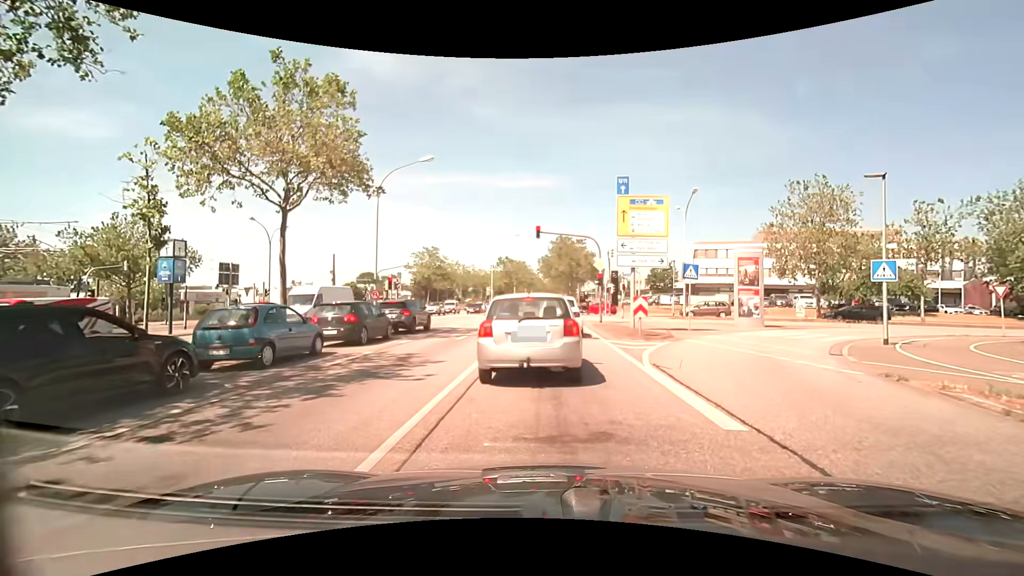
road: primary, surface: asphalt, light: Day
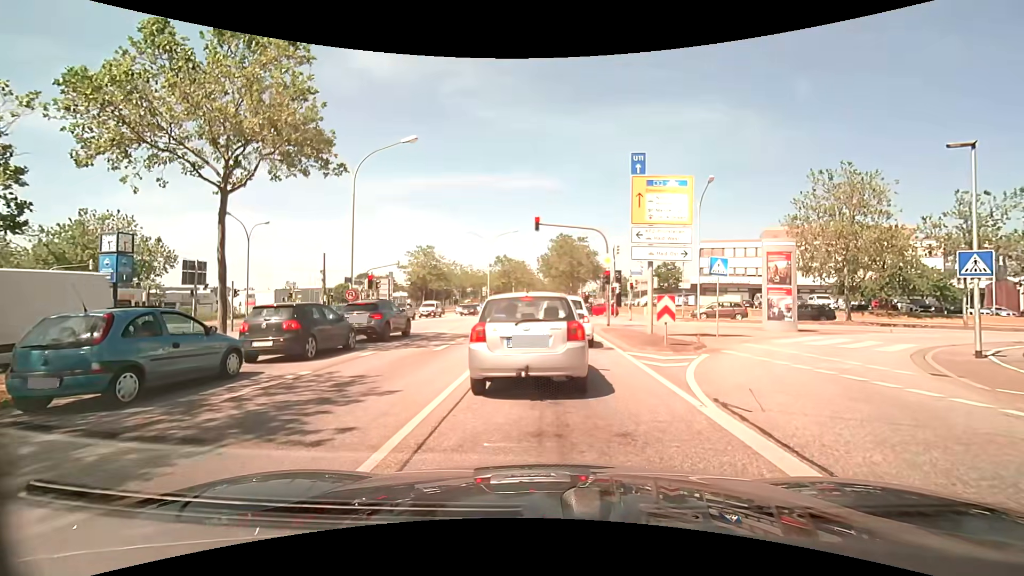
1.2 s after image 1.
(-0.1, +3.6) m; -2°
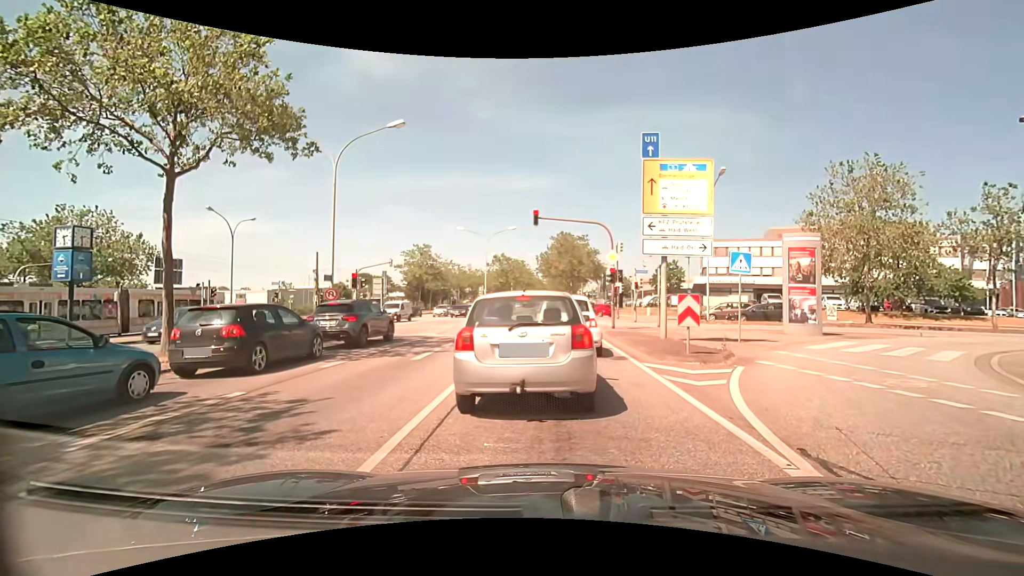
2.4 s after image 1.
(0.0, +2.1) m; 0°
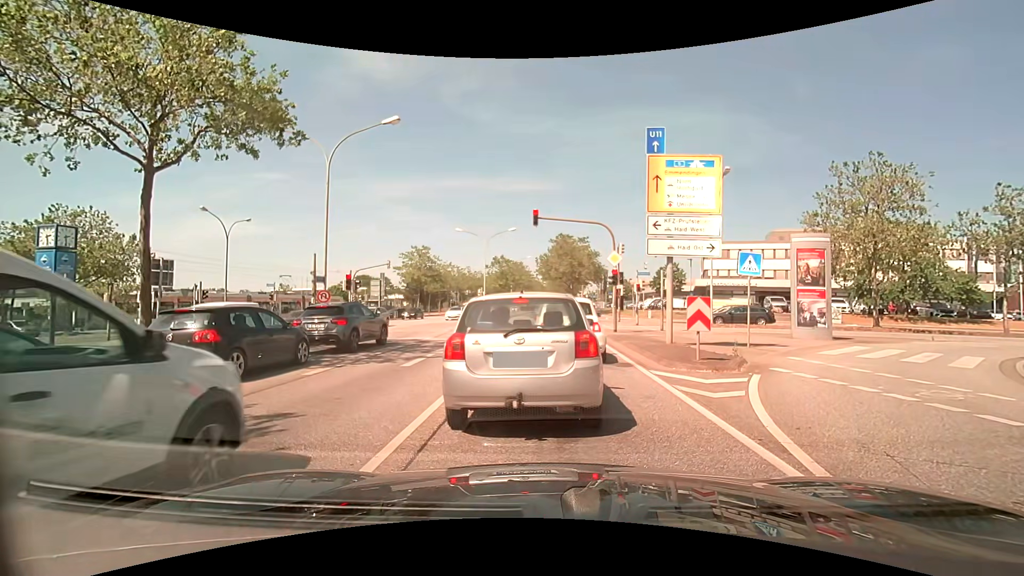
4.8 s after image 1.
(0.0, +0.8) m; 0°
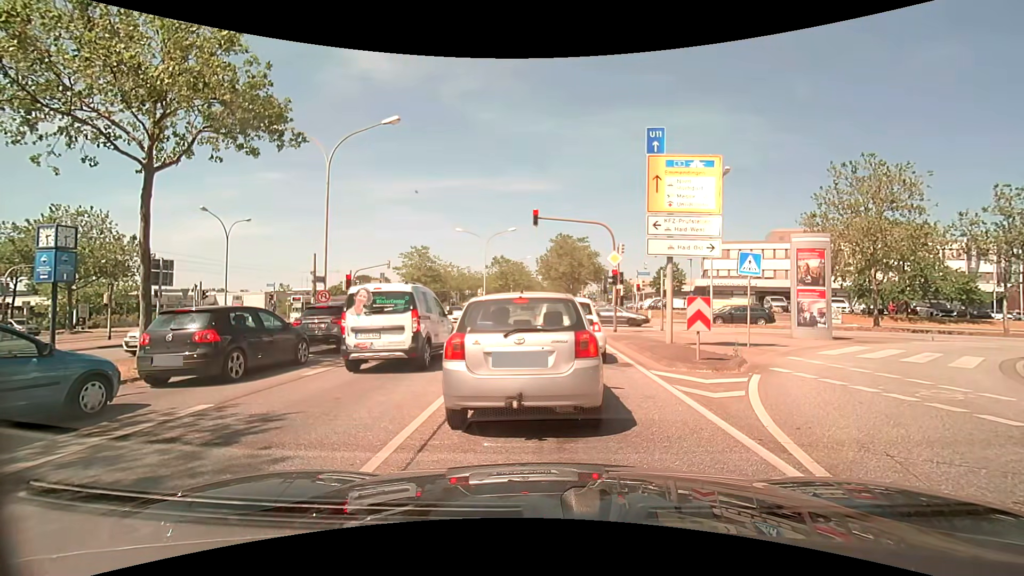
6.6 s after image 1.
(0.0, 0.0) m; 0°
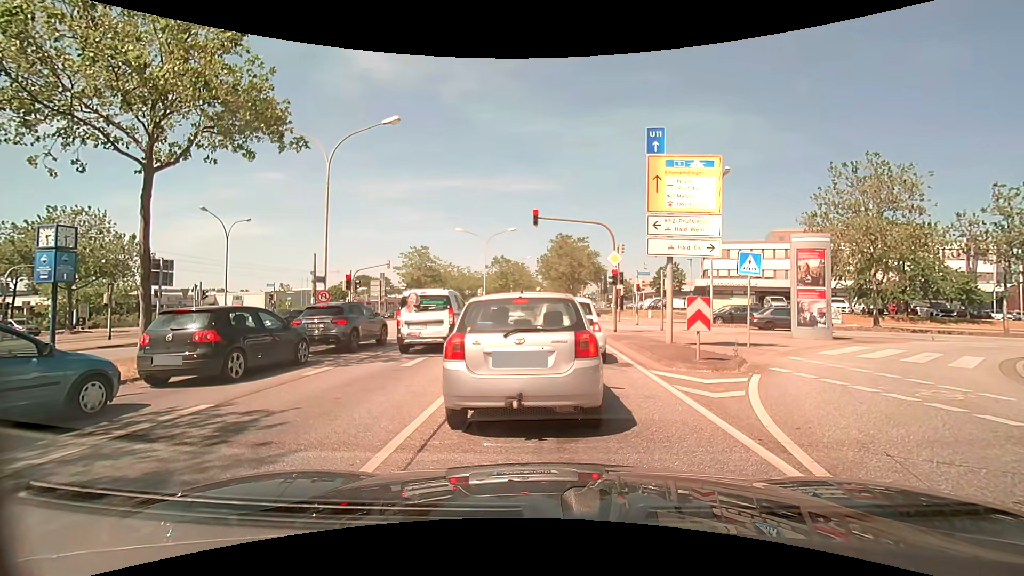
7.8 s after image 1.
(0.0, 0.0) m; 0°
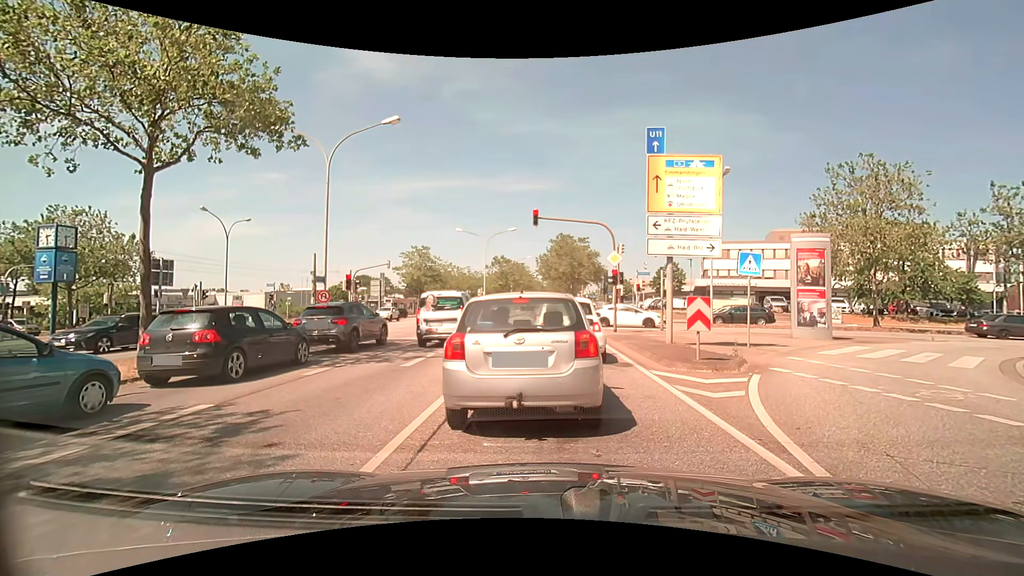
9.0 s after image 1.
(0.0, 0.0) m; 0°
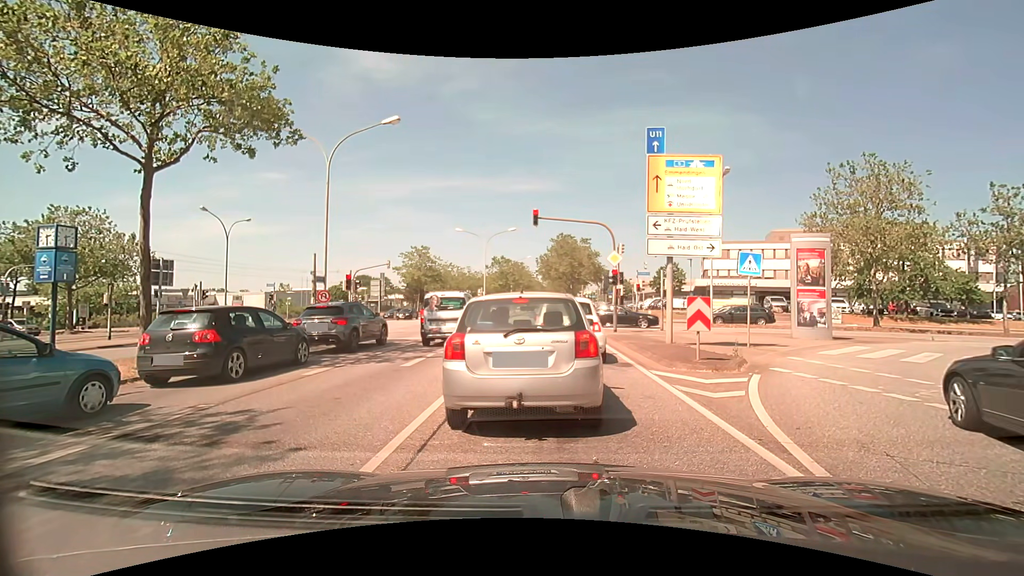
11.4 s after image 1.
(0.0, 0.0) m; 0°
(0, +10) (0, +20) (+1, +30) (+1, +40) (+1, +50) (+1, +60) (+1, +70) (+2, +80) (+2, +90) (+2, +100) m
